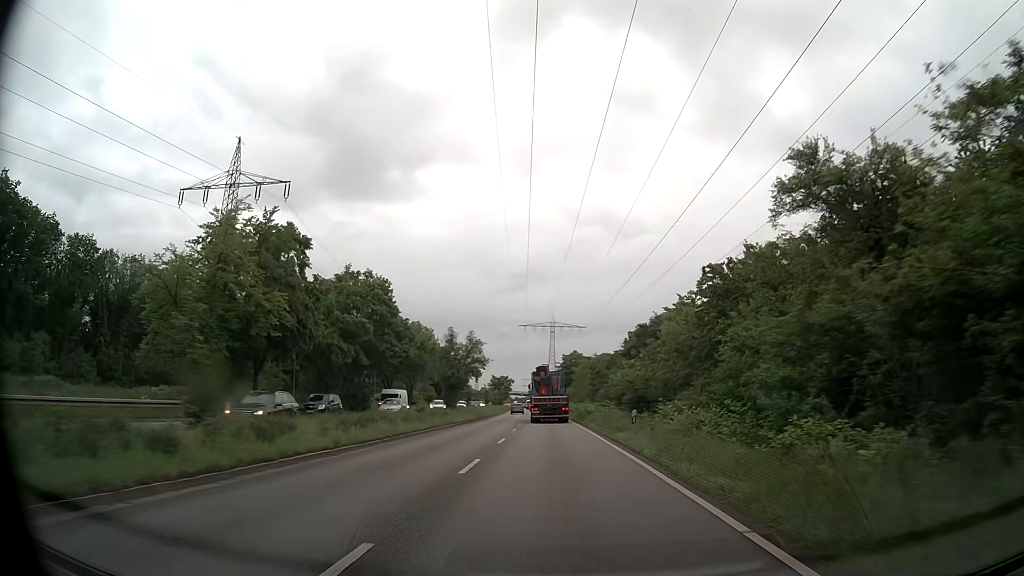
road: primary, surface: asphalt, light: Day
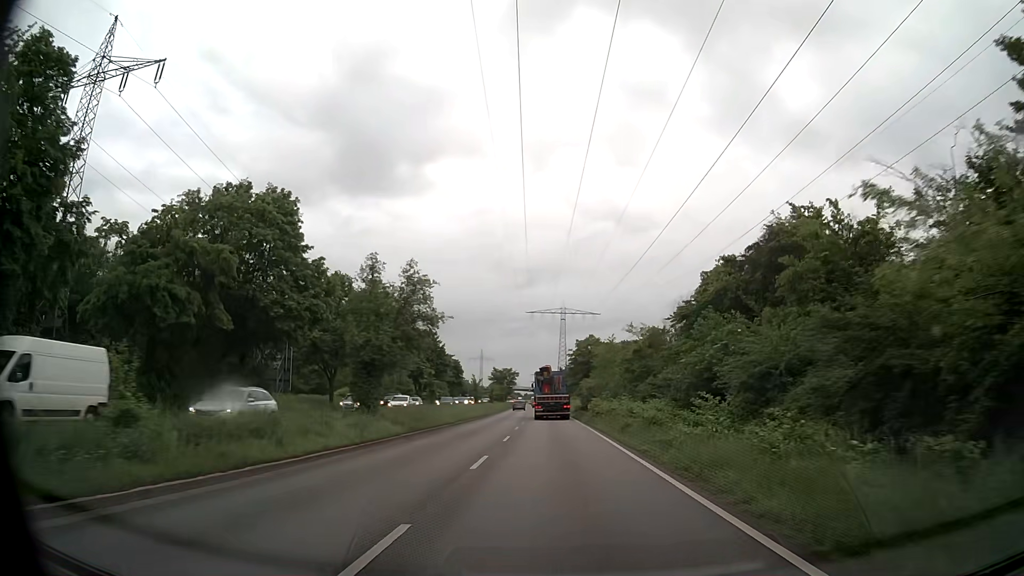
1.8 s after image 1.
(-0.3, +26.6) m; -1°
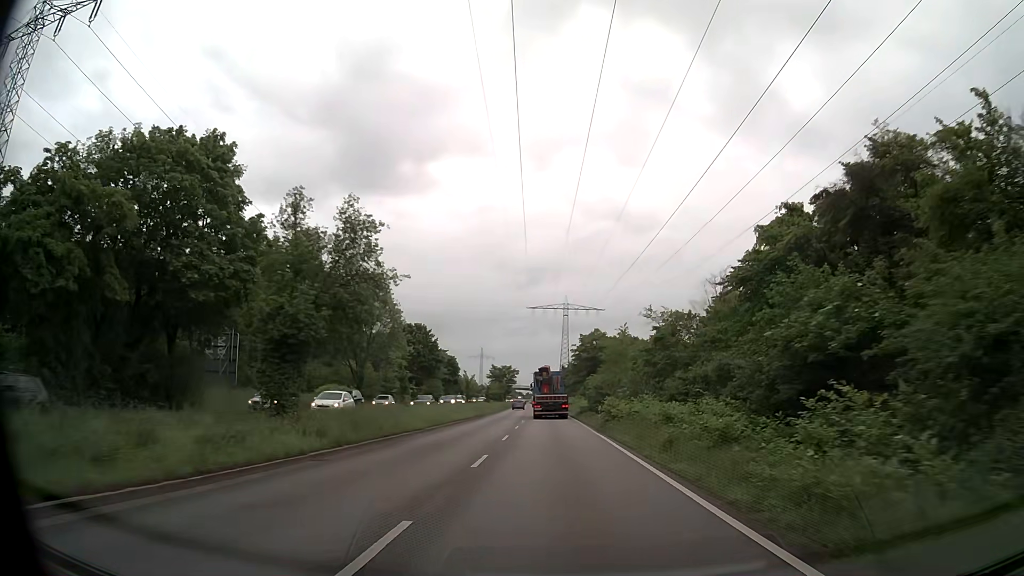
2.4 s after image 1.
(0.0, +8.9) m; 0°
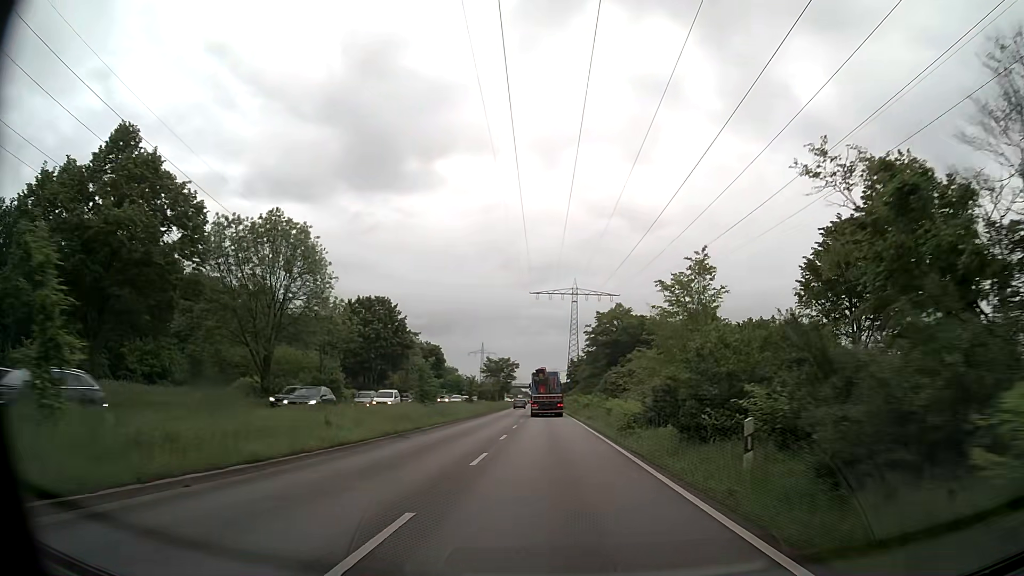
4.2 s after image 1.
(-0.1, +27.0) m; 0°
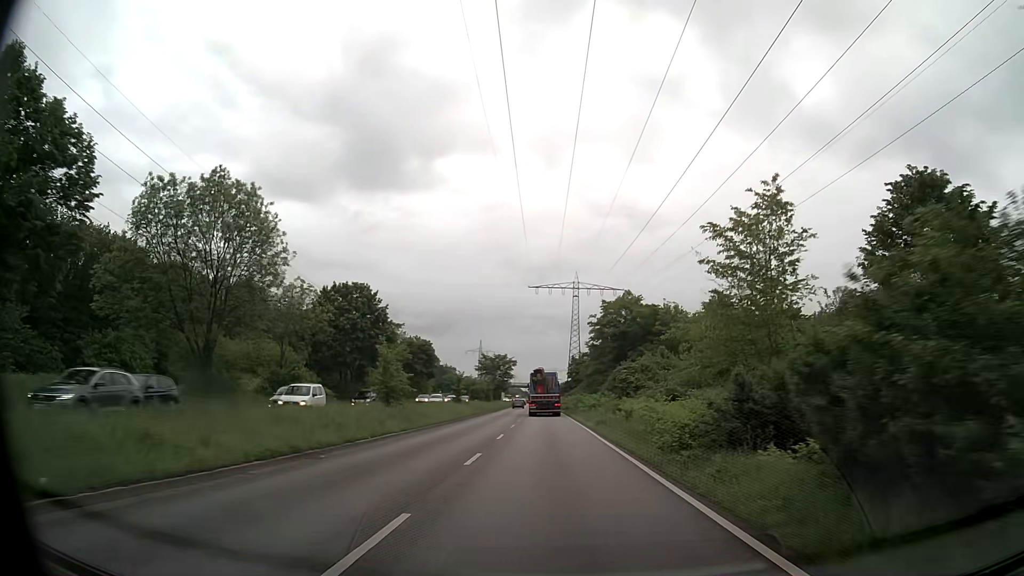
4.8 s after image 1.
(0.0, +9.1) m; 0°
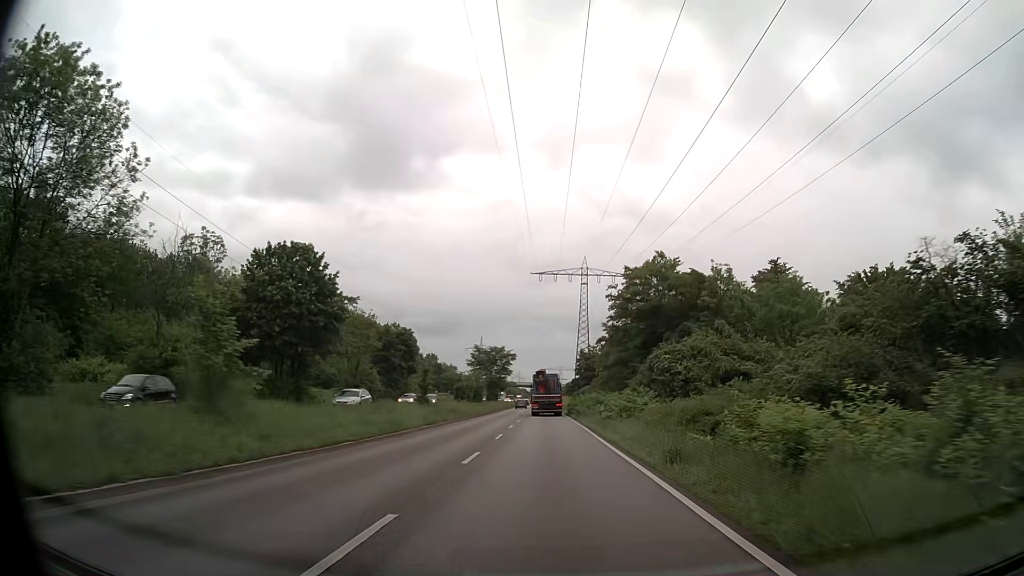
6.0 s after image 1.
(0.0, +18.4) m; 0°
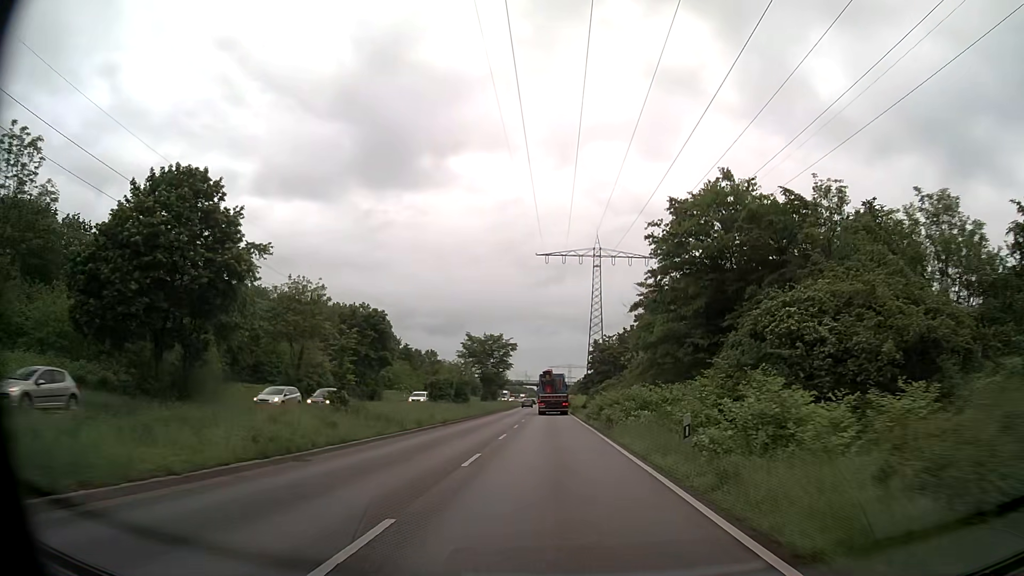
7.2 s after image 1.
(-0.1, +18.7) m; -1°
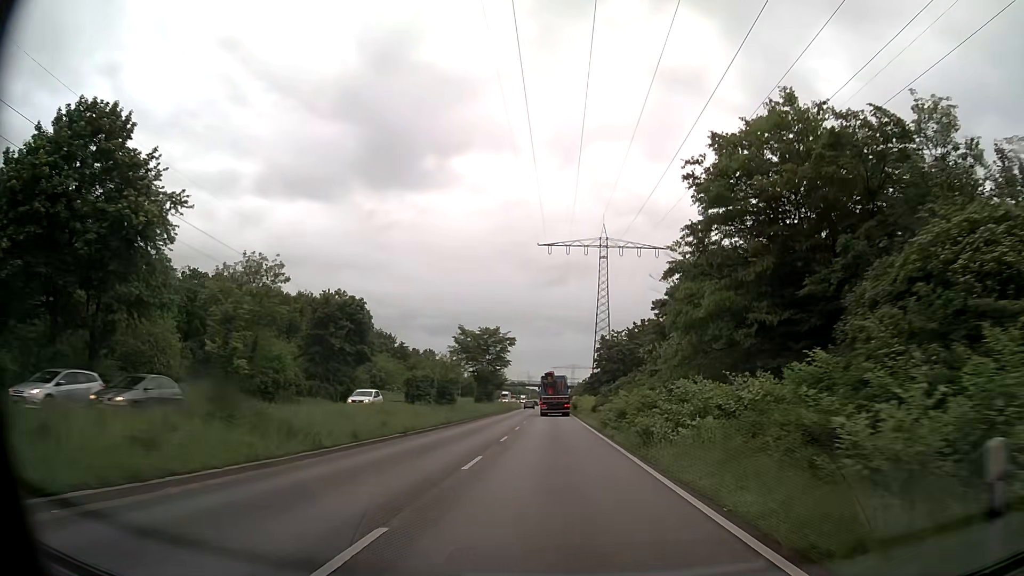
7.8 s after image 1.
(0.0, +9.5) m; 0°
(0, +10) (0, +20) (0, +30) (0, +40) (0, +50) (0, +60) (0, +70) (0, +80) (0, +90) (0, +100) m
